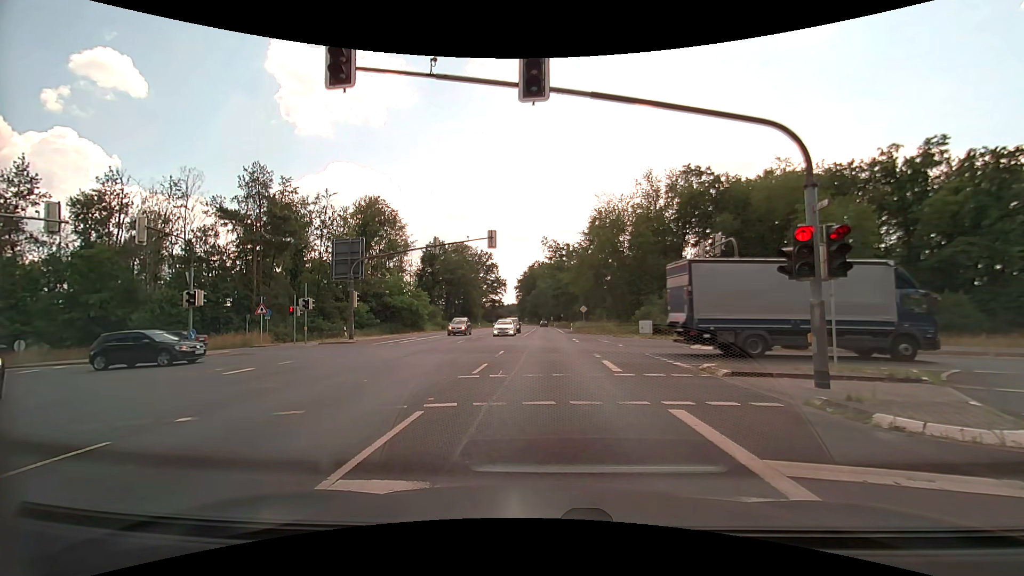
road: primary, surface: asphalt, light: Day
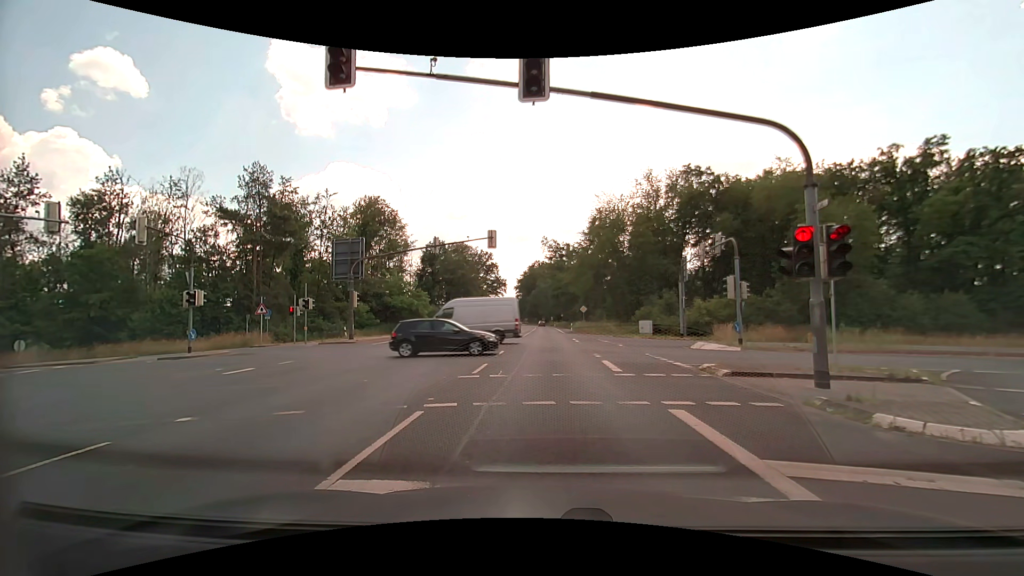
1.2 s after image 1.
(0.0, 0.0) m; 0°
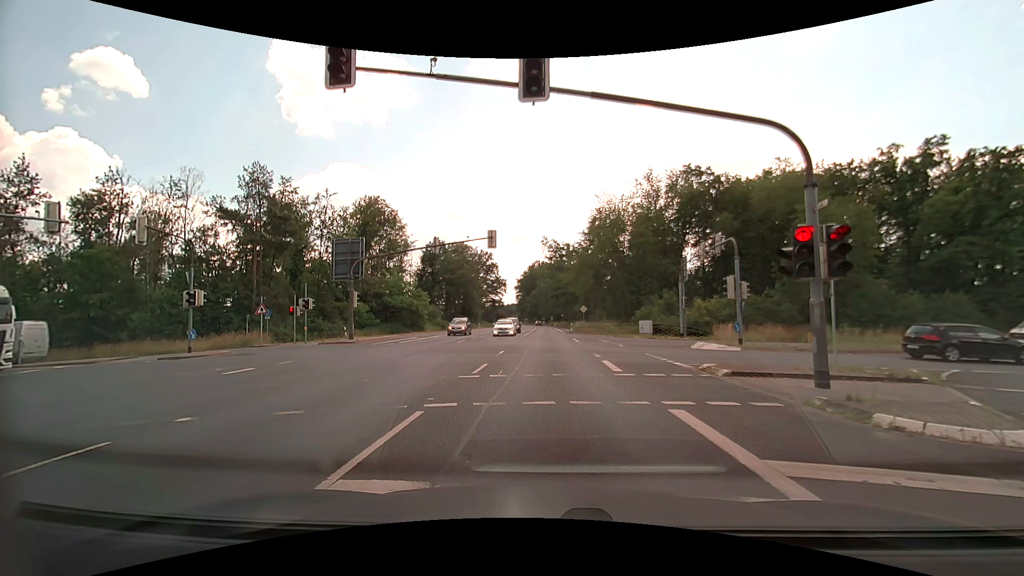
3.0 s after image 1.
(0.0, 0.0) m; 0°
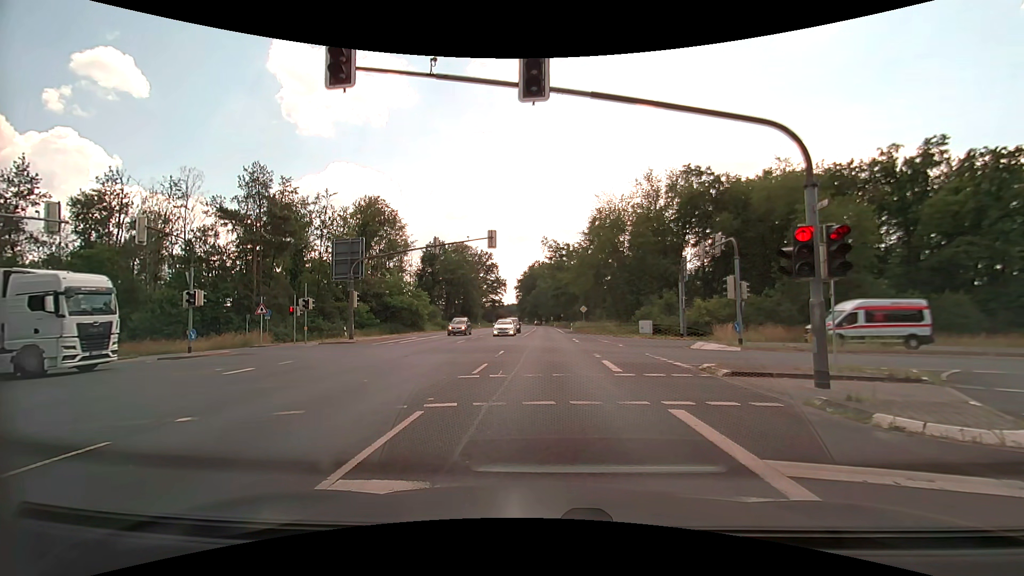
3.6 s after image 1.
(0.0, 0.0) m; 0°
(0, +10) (-1, +20) (-1, +30) (-1, +40) (-2, +50) (-2, +60) (-3, +70) (-3, +80) (-4, +90) (-4, +100) m
